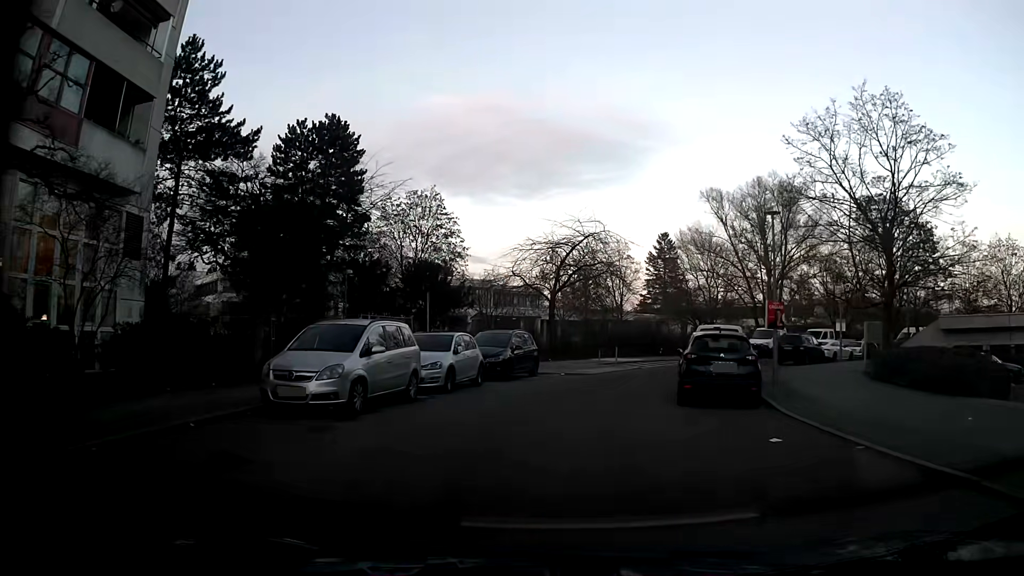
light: Day
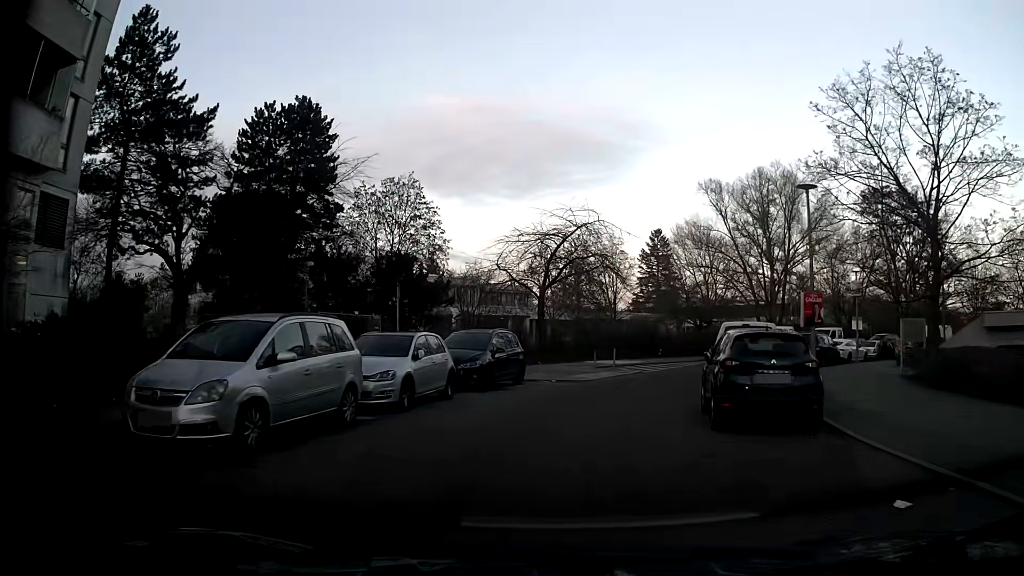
(0.0, +3.8) m; 0°
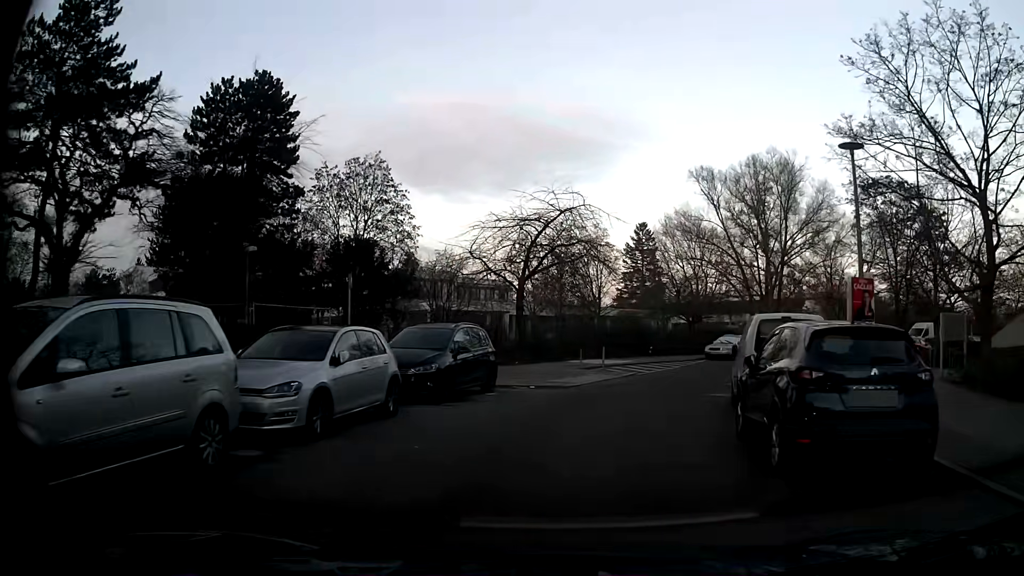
(+0.1, +3.8) m; +2°
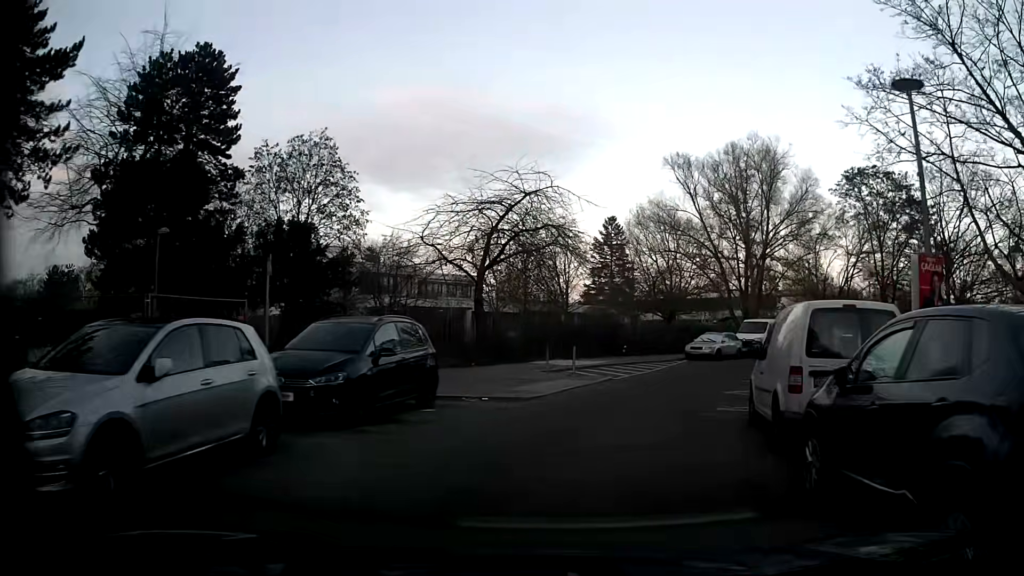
(0.0, +3.8) m; 0°
